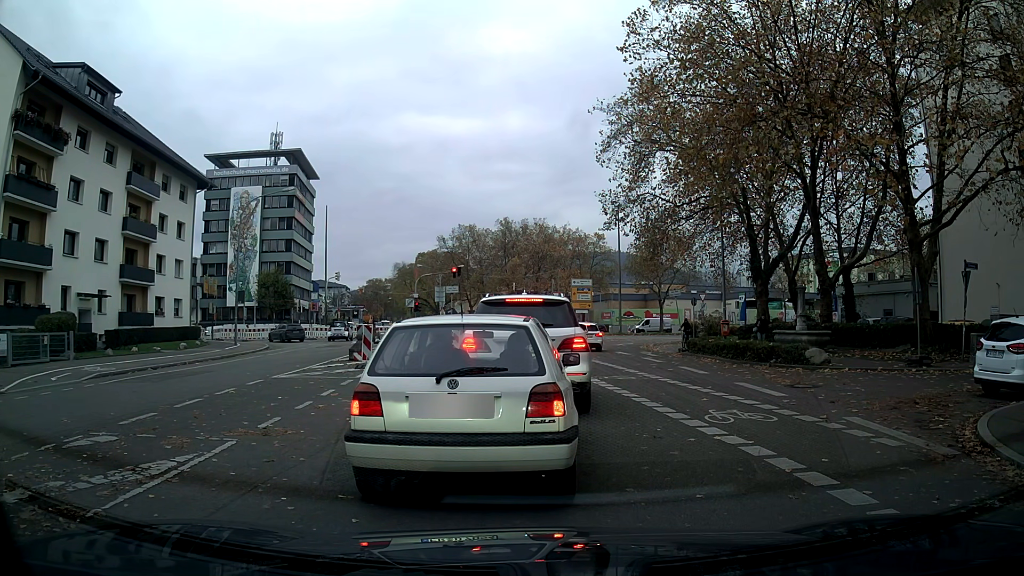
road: tertiary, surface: asphalt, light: Day
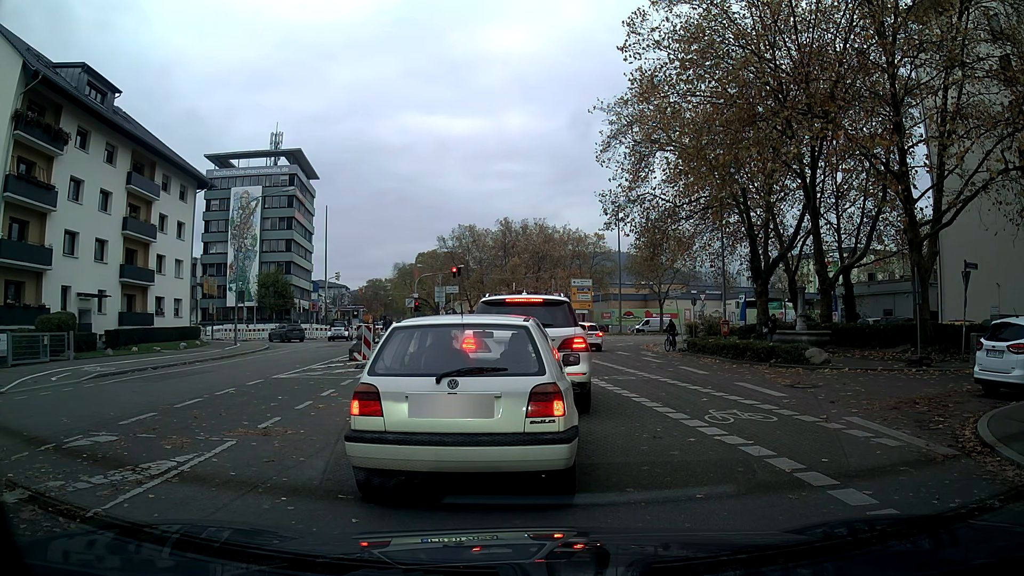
(0.0, 0.0) m; 0°
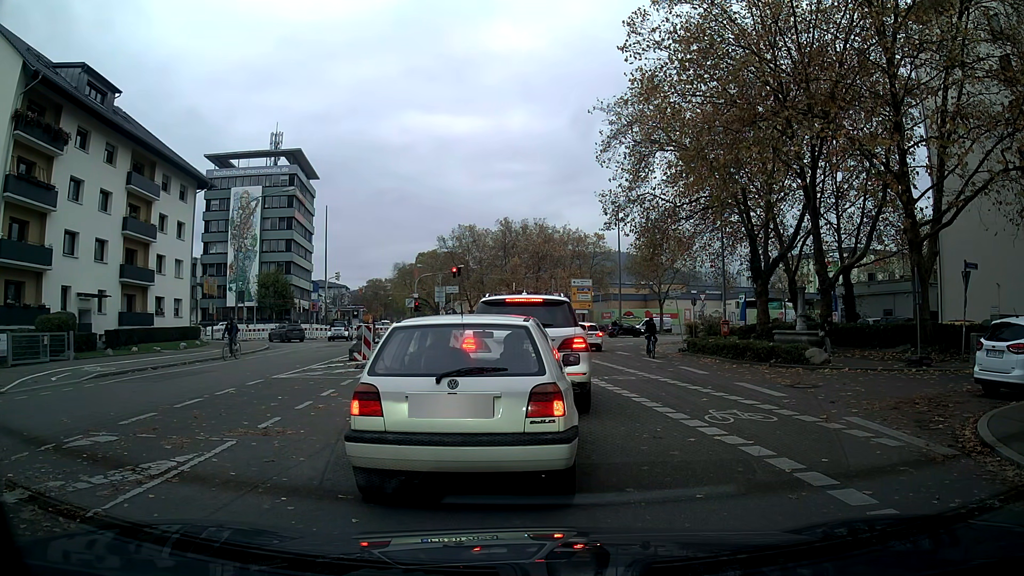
(0.0, 0.0) m; 0°
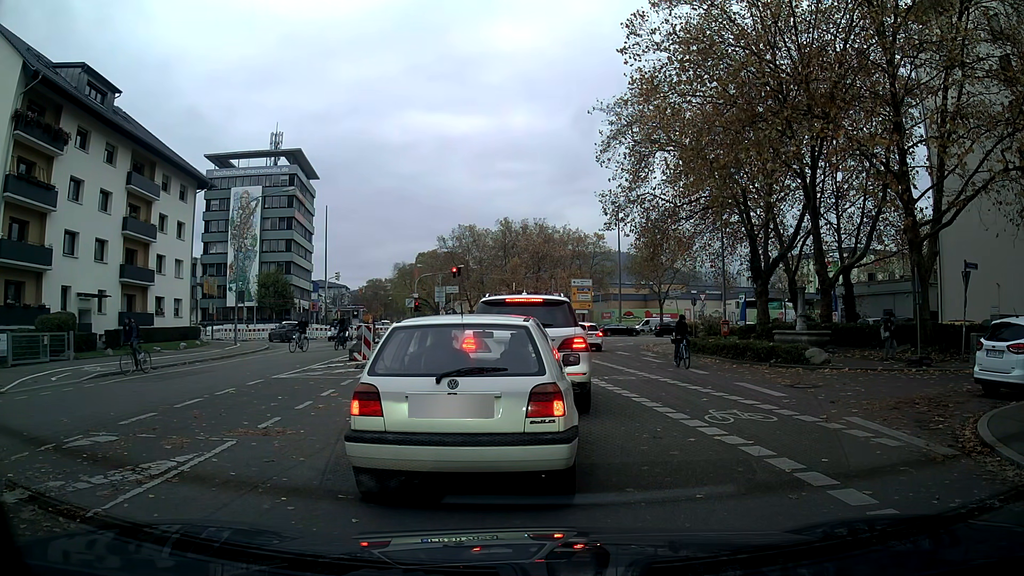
(0.0, 0.0) m; 0°
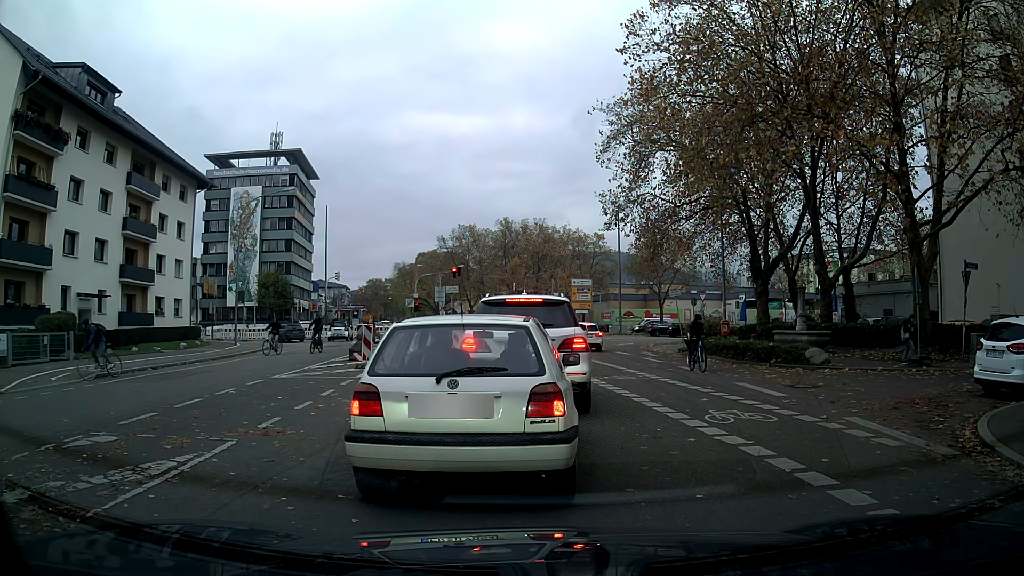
(0.0, 0.0) m; 0°
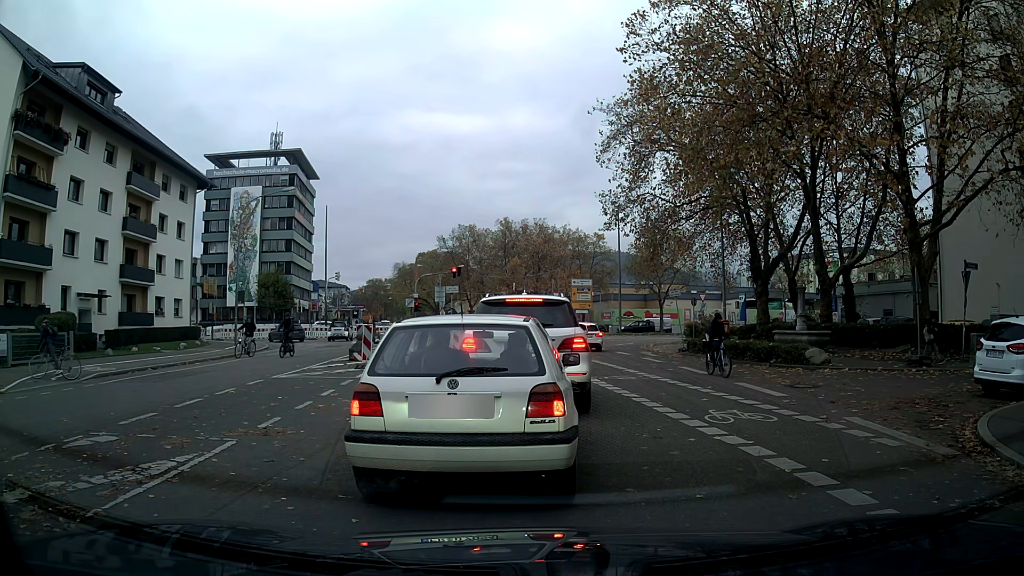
(0.0, 0.0) m; 0°
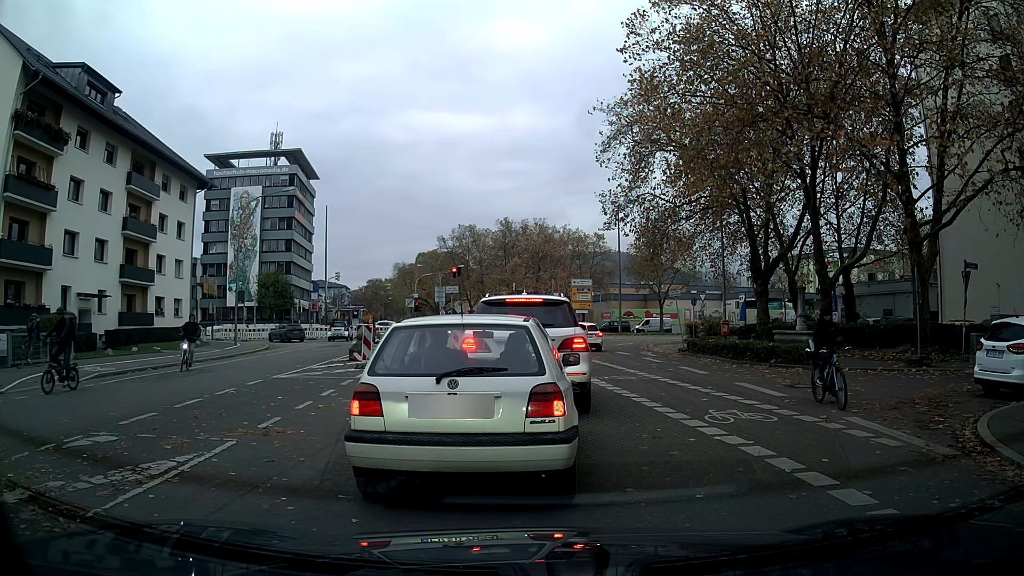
(0.0, 0.0) m; 0°
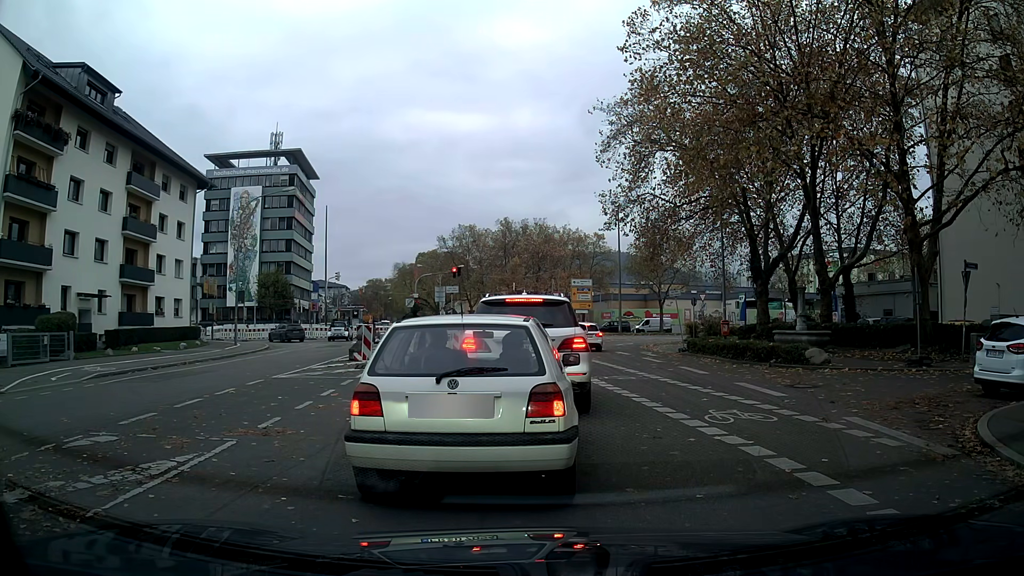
(0.0, 0.0) m; 0°
